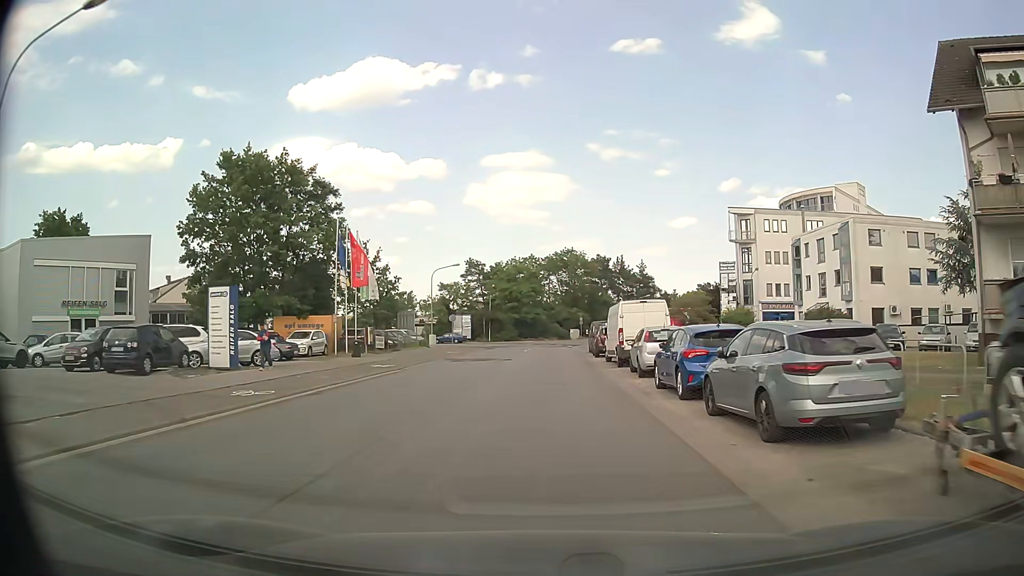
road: unclassified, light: Day
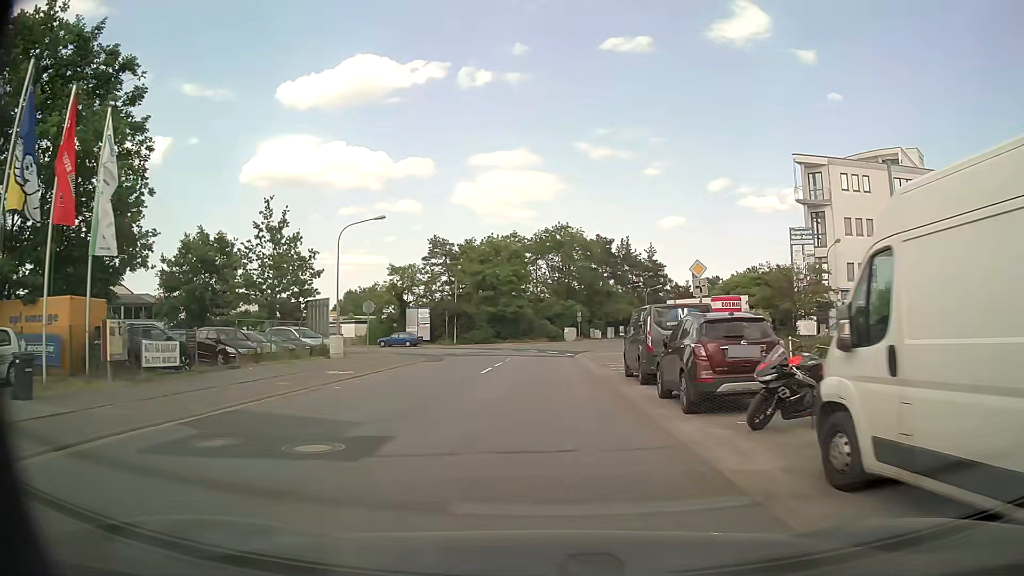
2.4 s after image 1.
(+0.2, +25.0) m; +1°
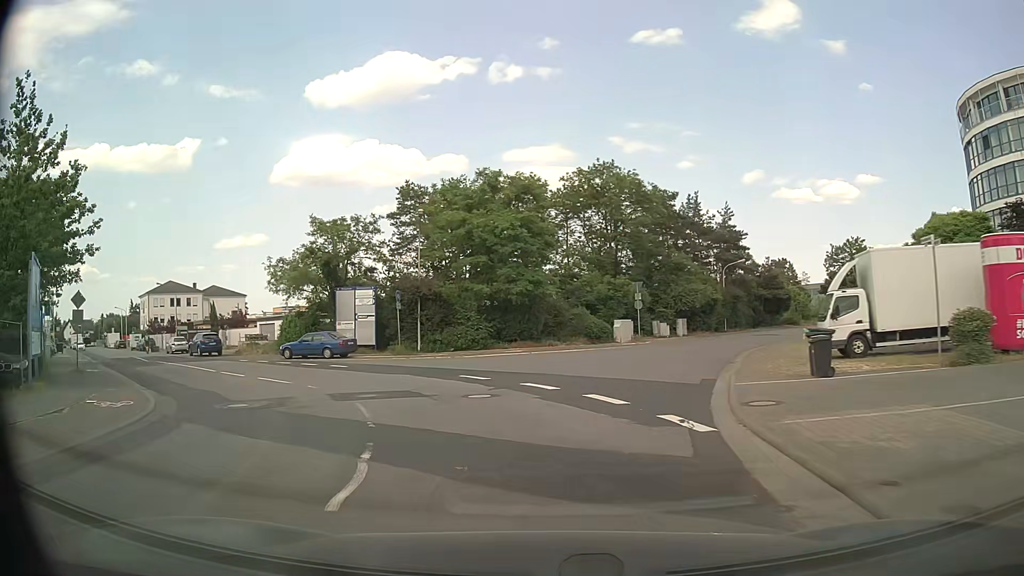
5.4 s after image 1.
(+0.2, +30.5) m; -3°
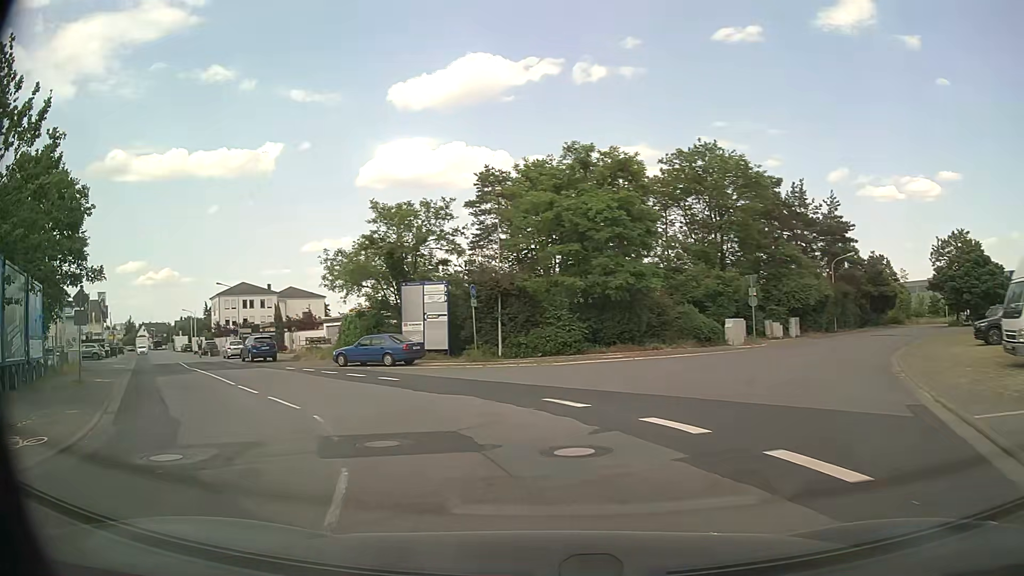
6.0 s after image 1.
(-0.4, +6.0) m; -6°
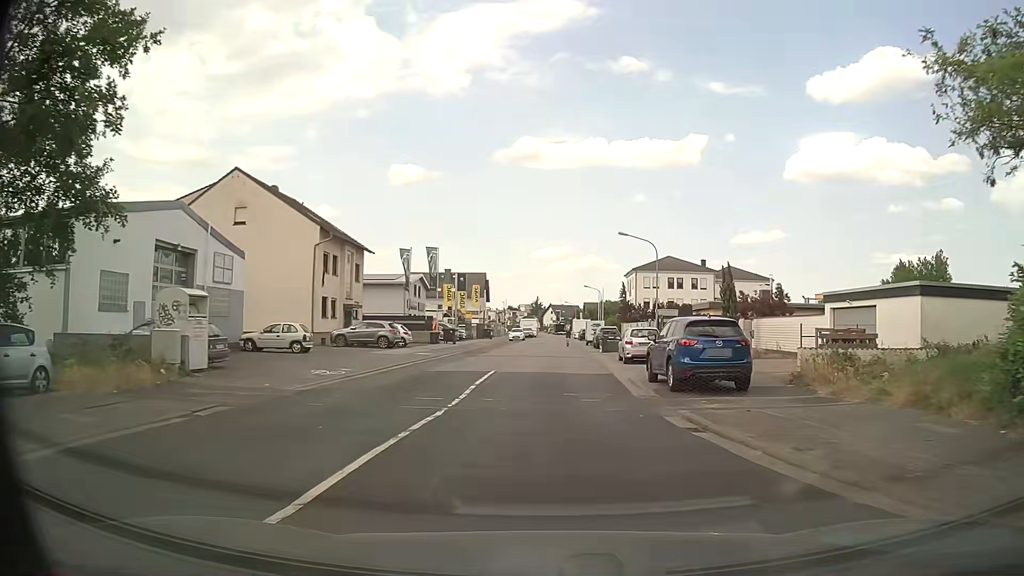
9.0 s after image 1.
(-12.0, +26.1) m; -38°
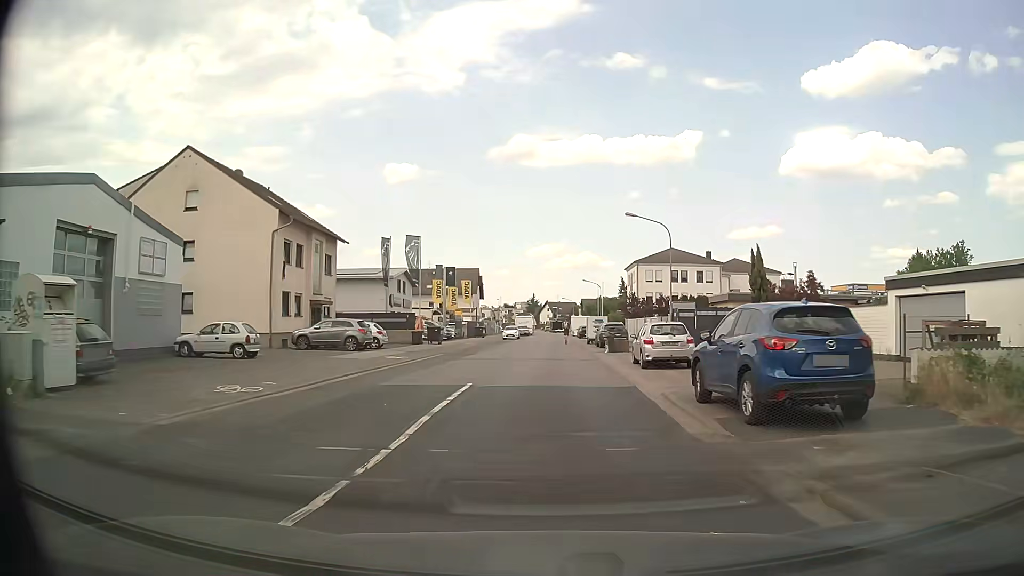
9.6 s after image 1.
(0.0, +6.1) m; 0°
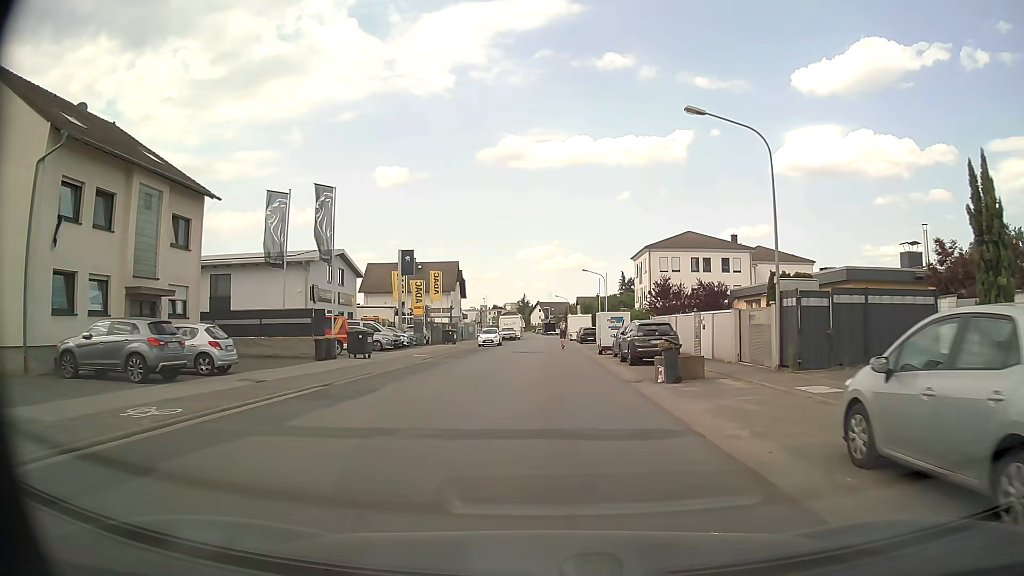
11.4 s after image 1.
(+0.1, +18.6) m; 0°
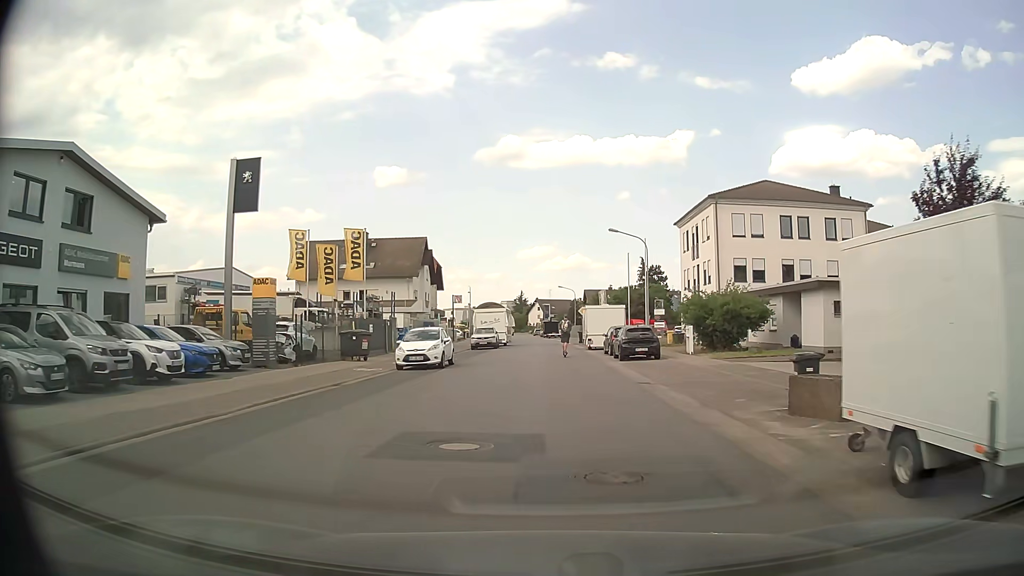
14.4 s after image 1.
(-0.1, +30.3) m; 0°
(0, +10) (0, +20) (0, +30) (+1, +40) (+1, +50) (+1, +60) (0, +70) (0, +80) (-1, +90) (-2, +100) m
